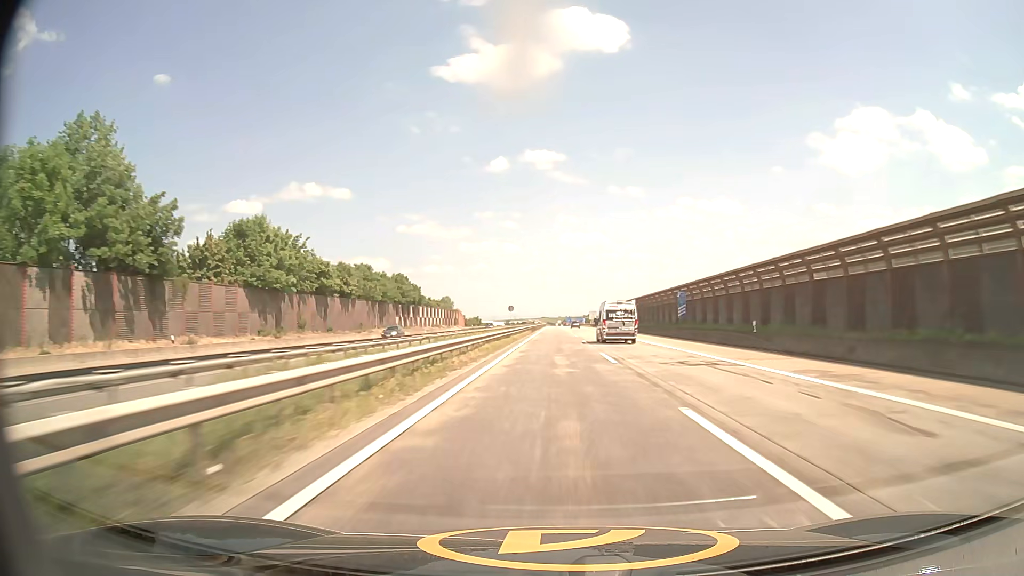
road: motorway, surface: asphalt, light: Day
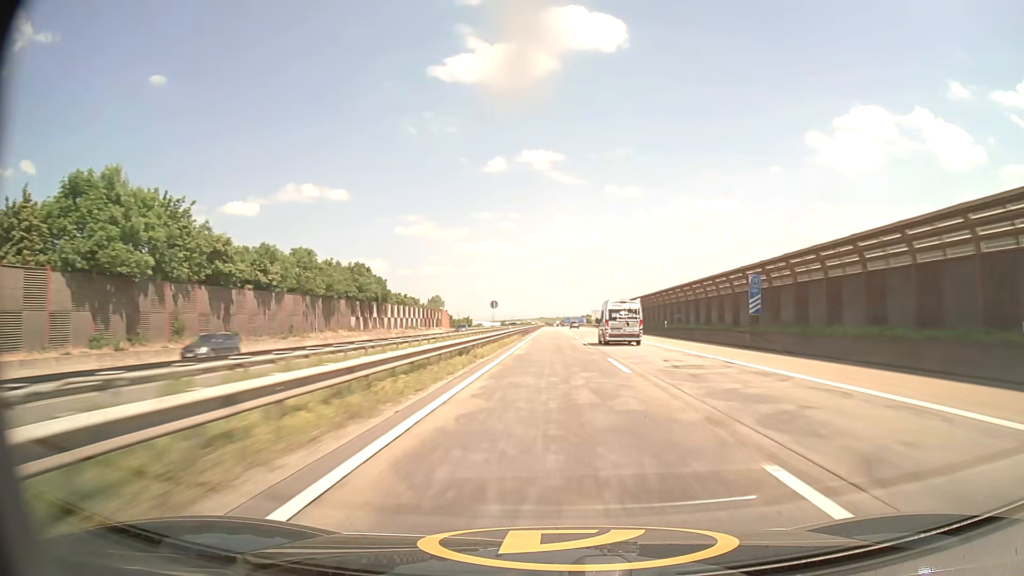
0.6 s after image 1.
(0.0, +21.9) m; 0°
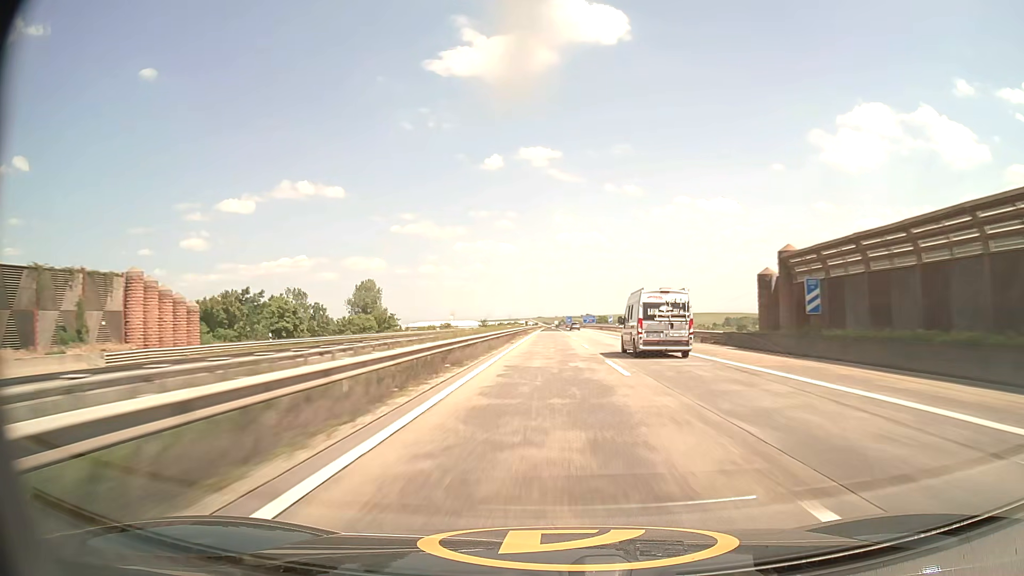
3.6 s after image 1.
(+0.1, +108.2) m; 0°
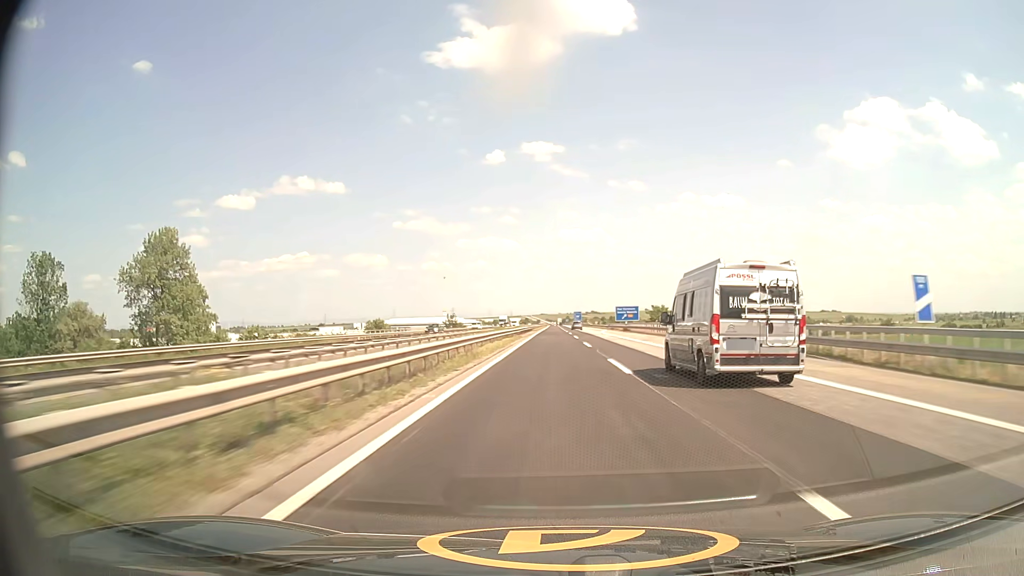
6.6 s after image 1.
(-0.3, +107.0) m; 0°
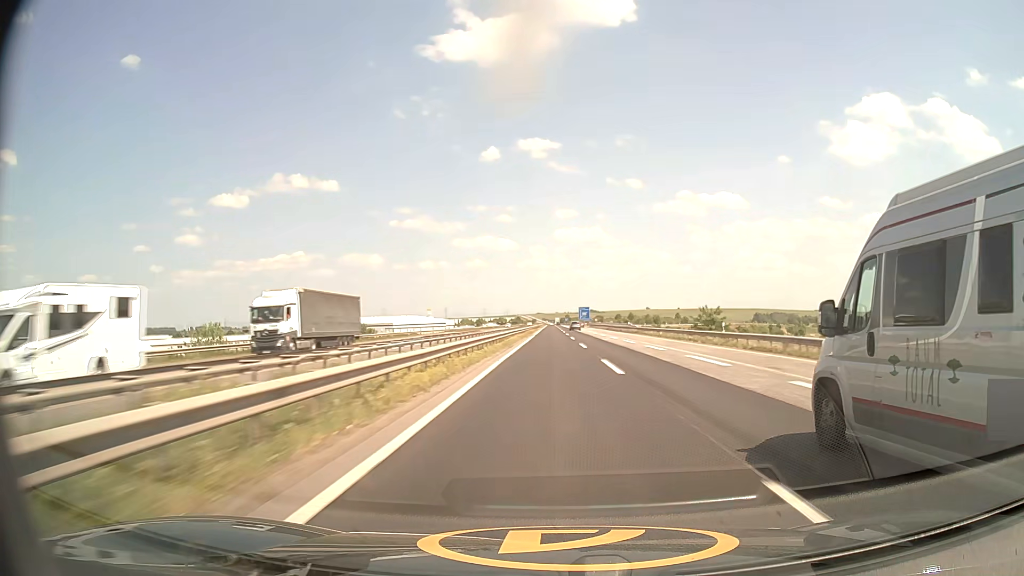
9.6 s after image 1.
(+0.2, +107.4) m; 0°
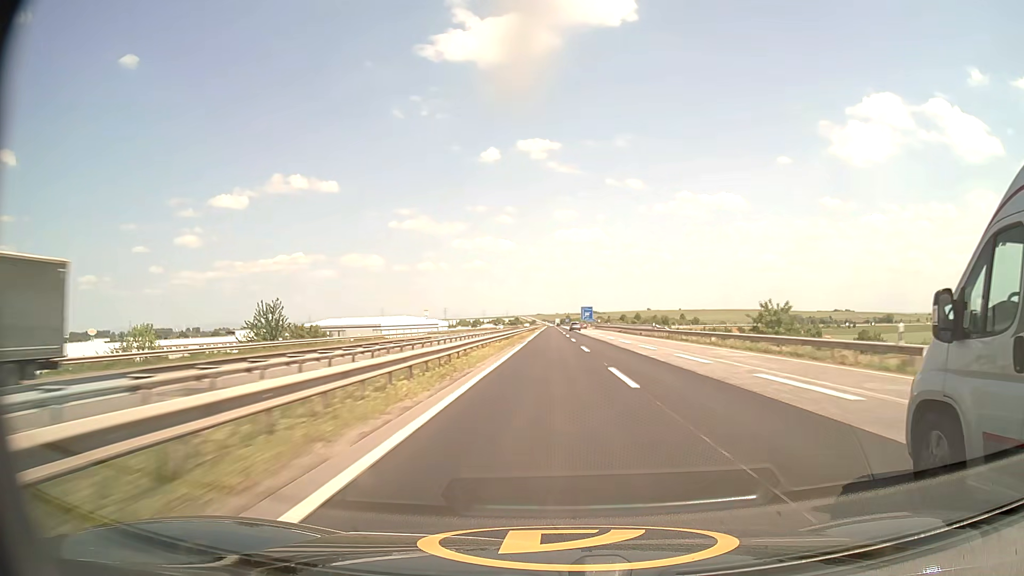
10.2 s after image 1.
(0.0, +21.5) m; 0°
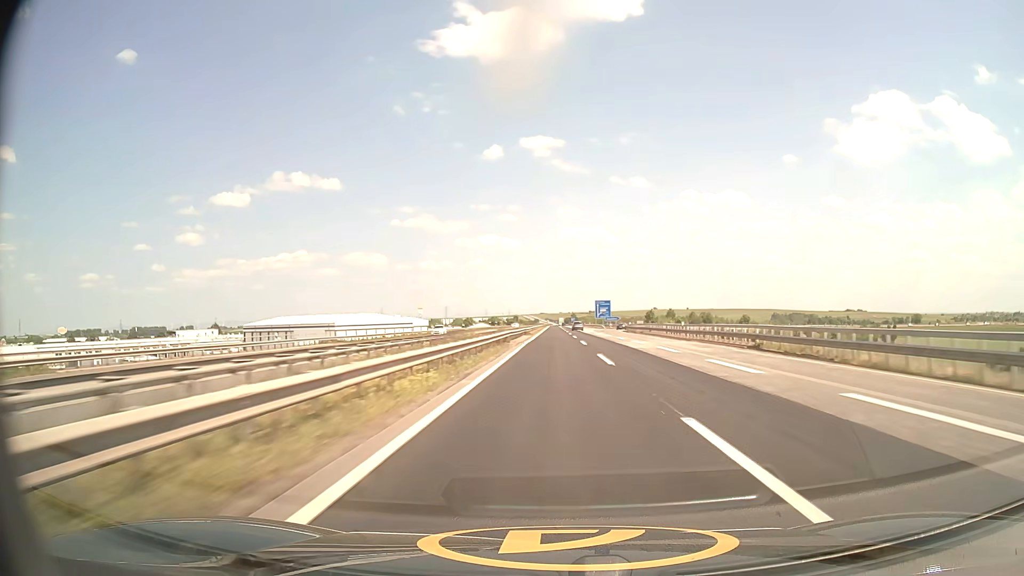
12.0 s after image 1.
(-0.2, +64.7) m; 0°
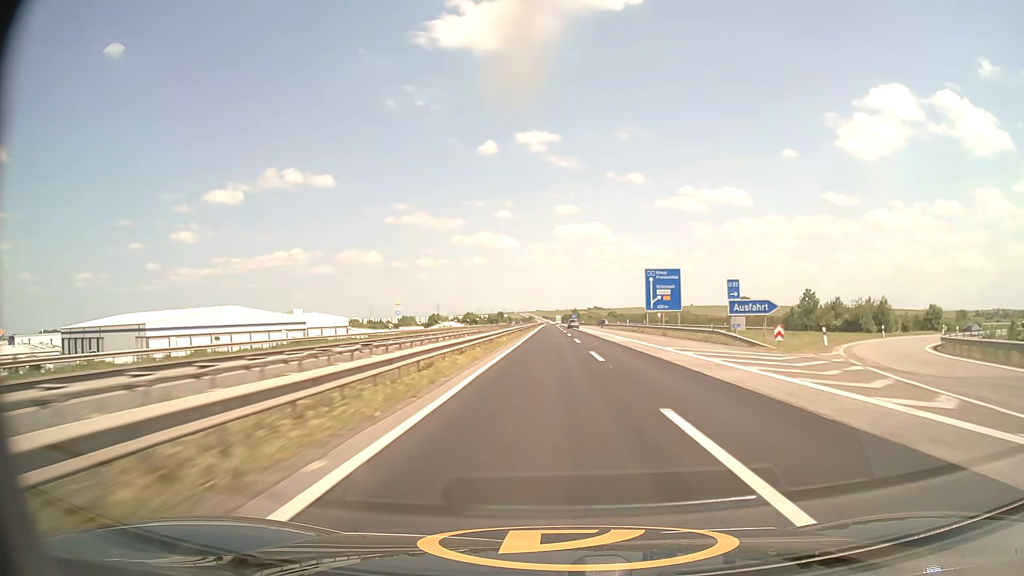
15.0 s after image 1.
(+0.8, +107.1) m; +1°
(0, +10) (0, +20) (0, +30) (0, +40) (0, +50) (0, +60) (0, +70) (0, +80) (0, +90) (0, +100) m
